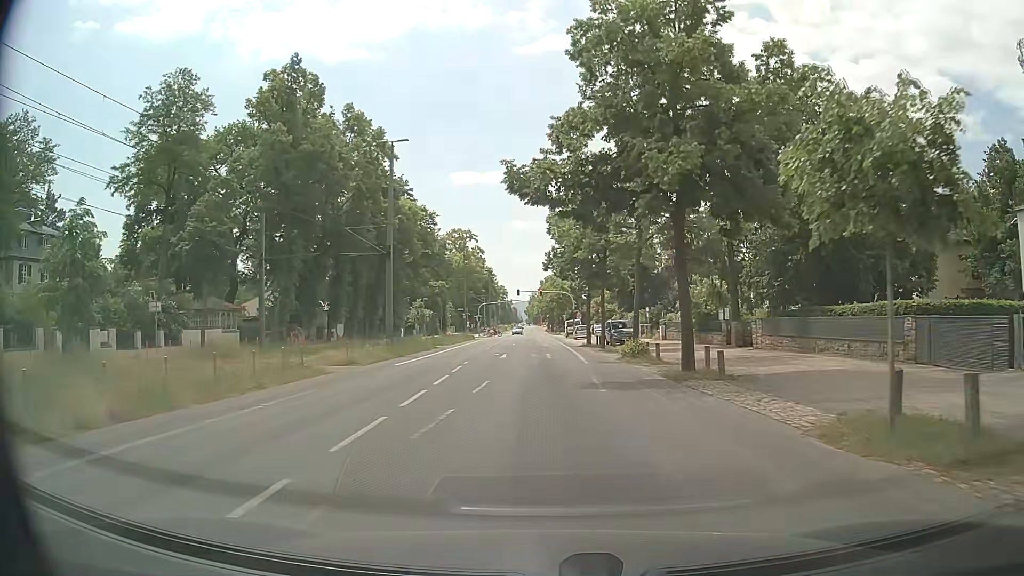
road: tertiary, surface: asphalt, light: Day
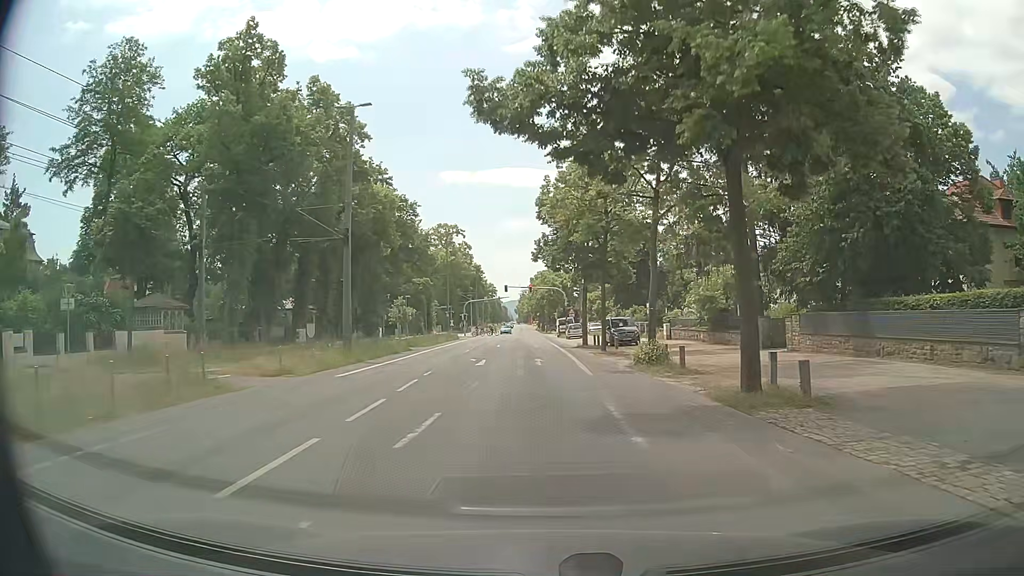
(+0.1, +6.6) m; +2°
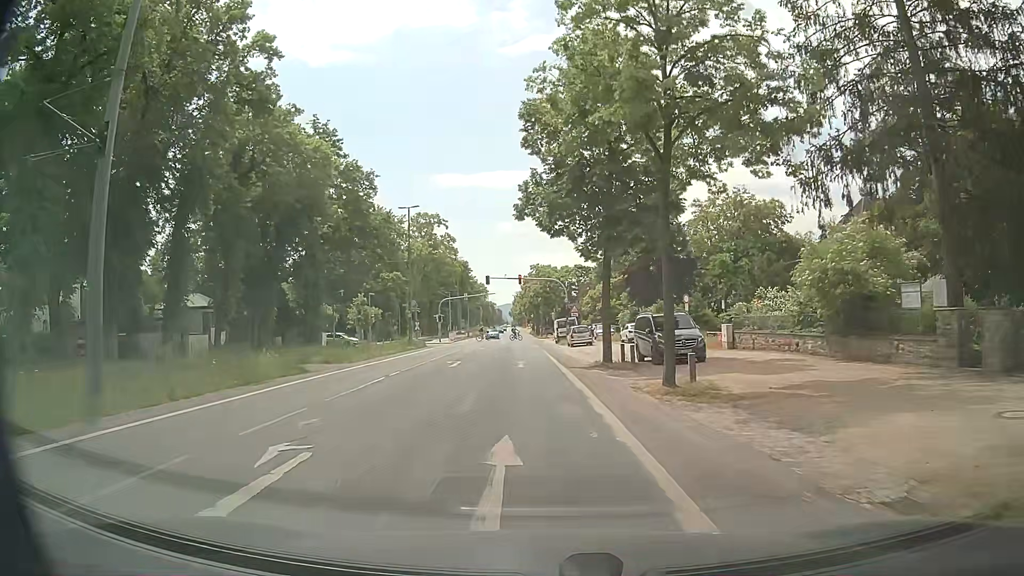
(-0.1, +19.2) m; 0°
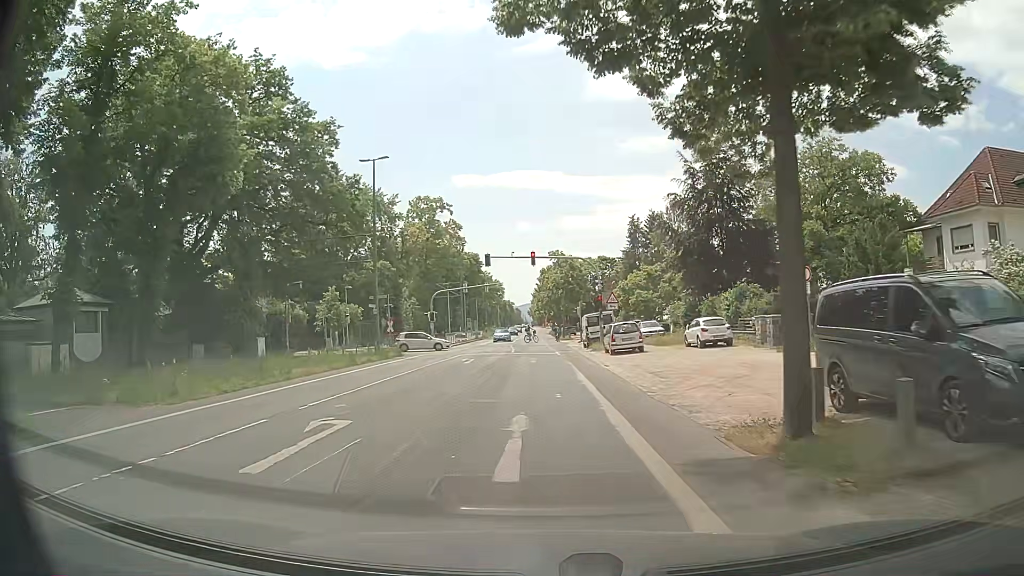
(-0.3, +17.8) m; -2°
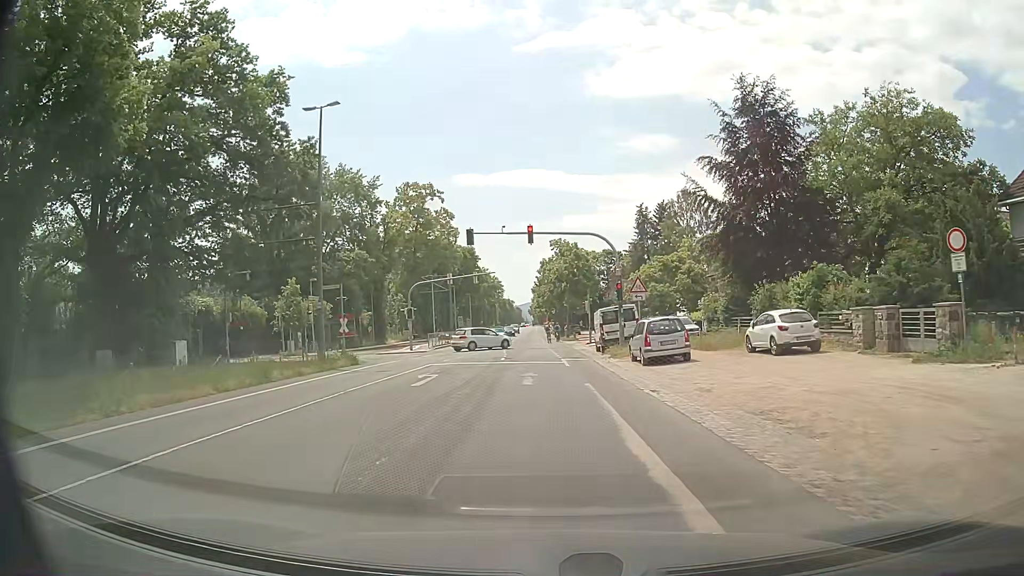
(+0.1, +10.6) m; +1°
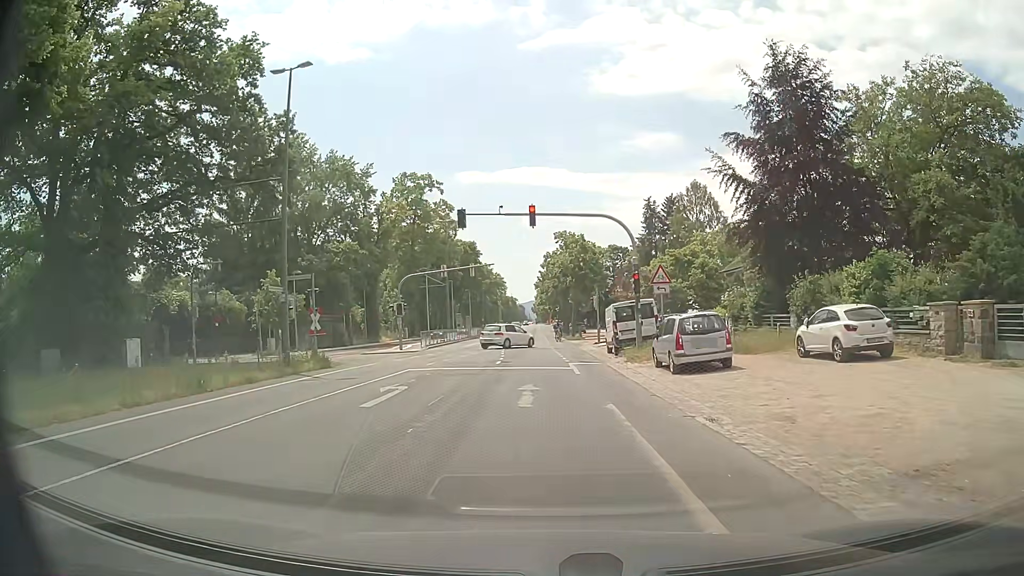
(0.0, +4.8) m; -1°
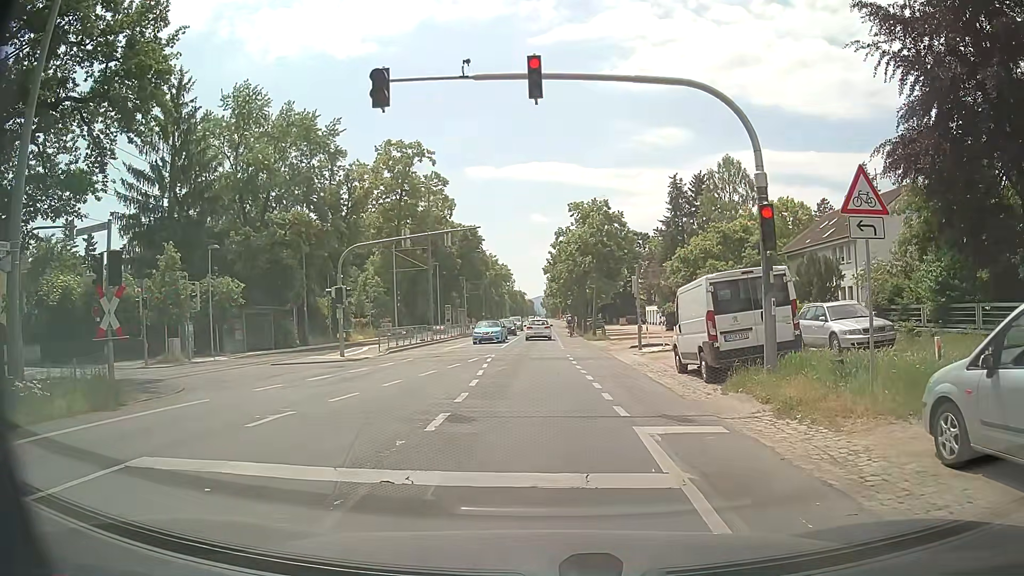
(0.0, +15.1) m; -1°
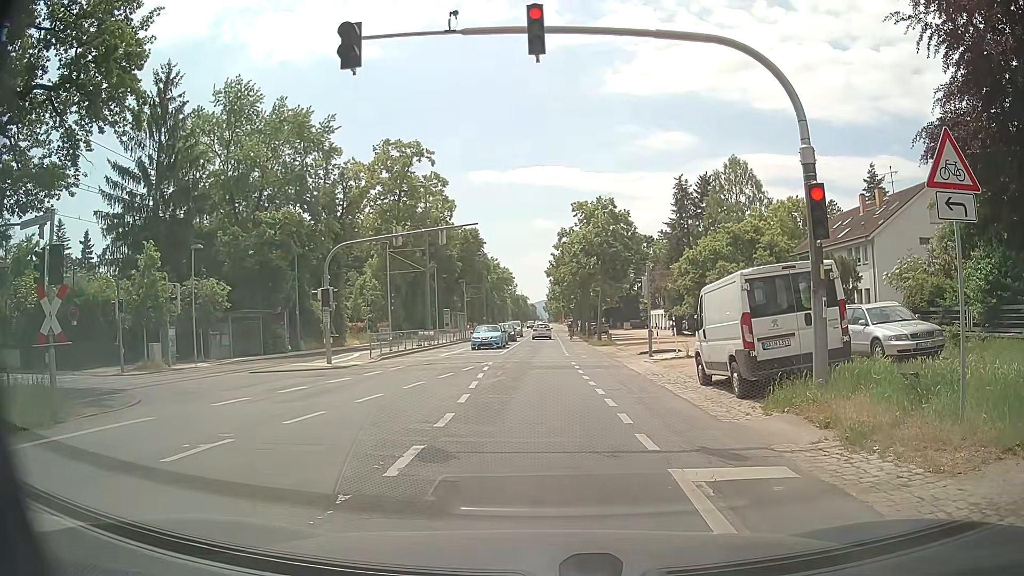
(0.0, +2.2) m; 0°
(0, +10) (0, +20) (0, +30) (0, +40) (+1, +50) (+1, +60) (+1, +70) (+1, +80) (+1, +90) (+2, +100) m
